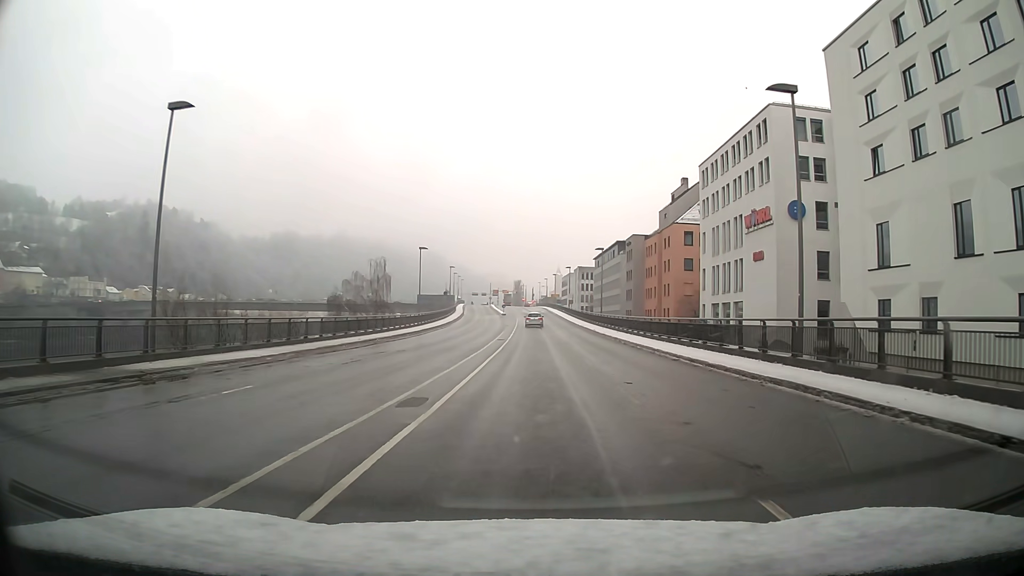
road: primary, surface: asphalt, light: Day
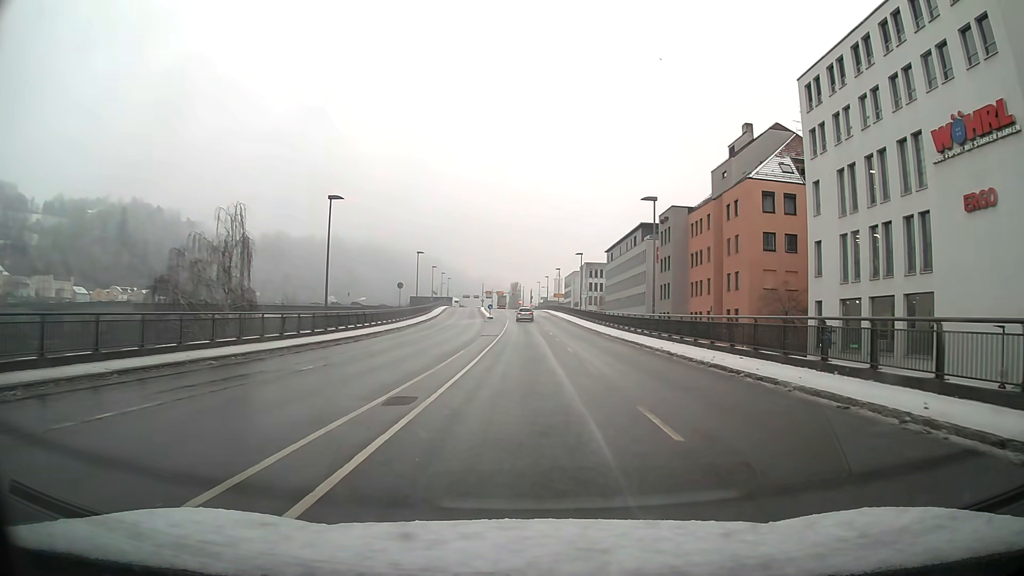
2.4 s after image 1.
(0.0, +30.8) m; 0°
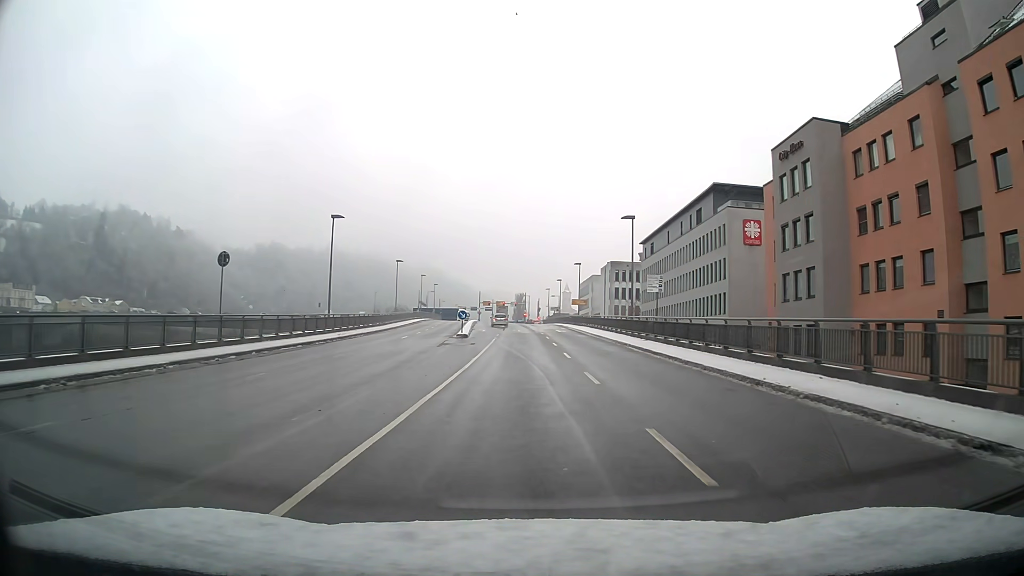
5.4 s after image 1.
(-0.1, +38.1) m; -1°
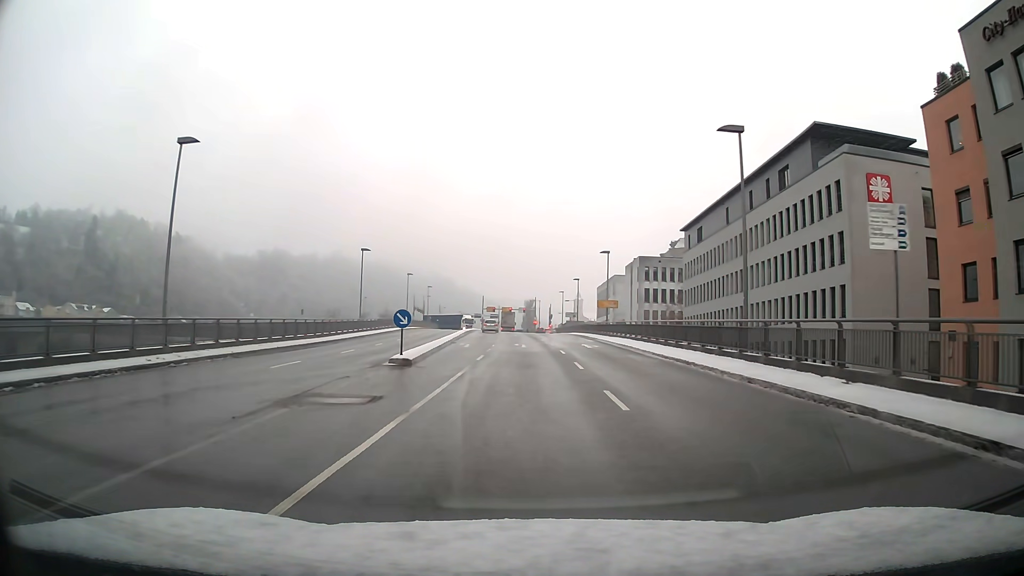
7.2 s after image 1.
(-0.1, +22.3) m; -1°
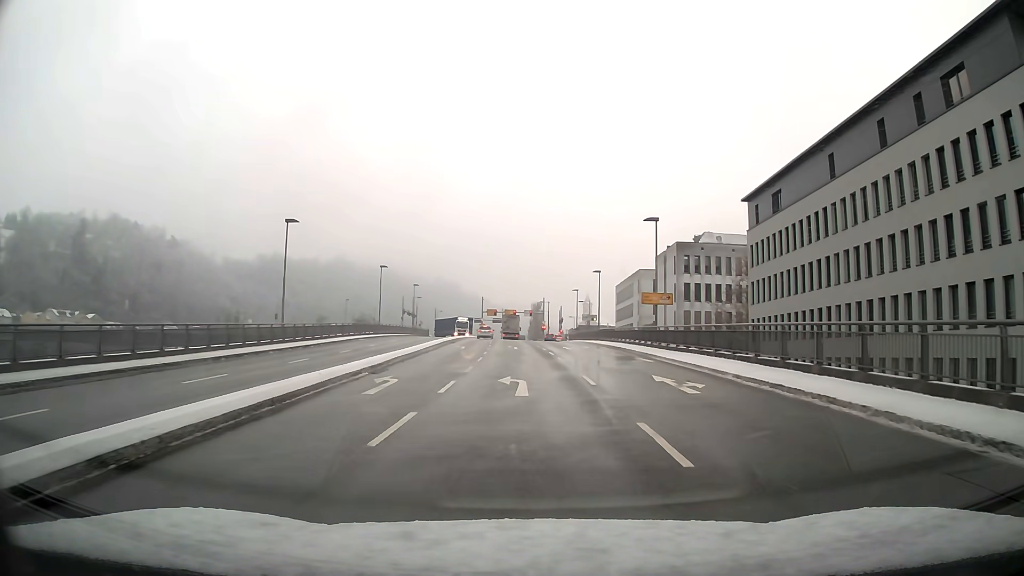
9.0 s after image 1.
(-0.1, +21.9) m; -1°
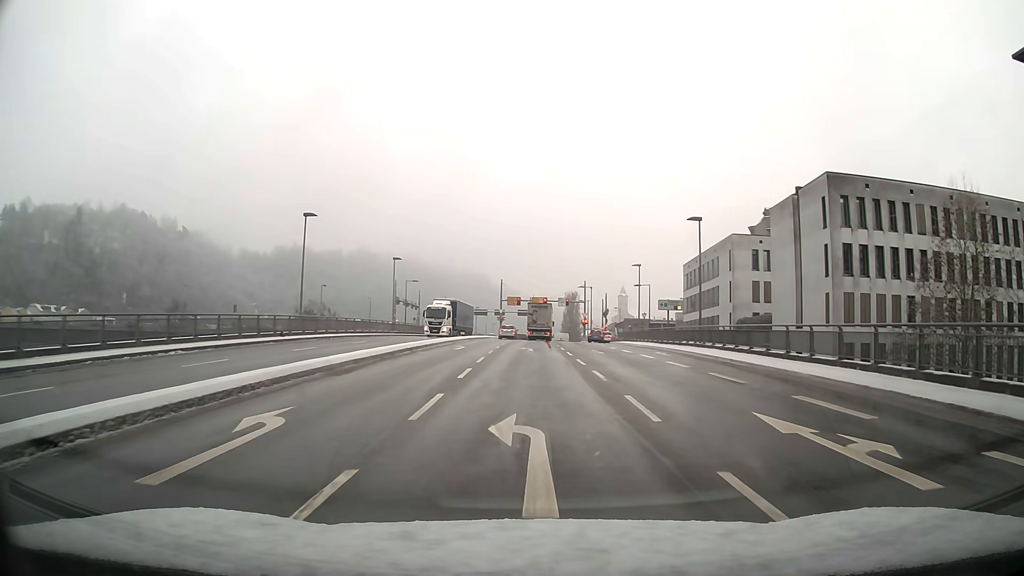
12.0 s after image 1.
(-0.8, +34.8) m; -3°
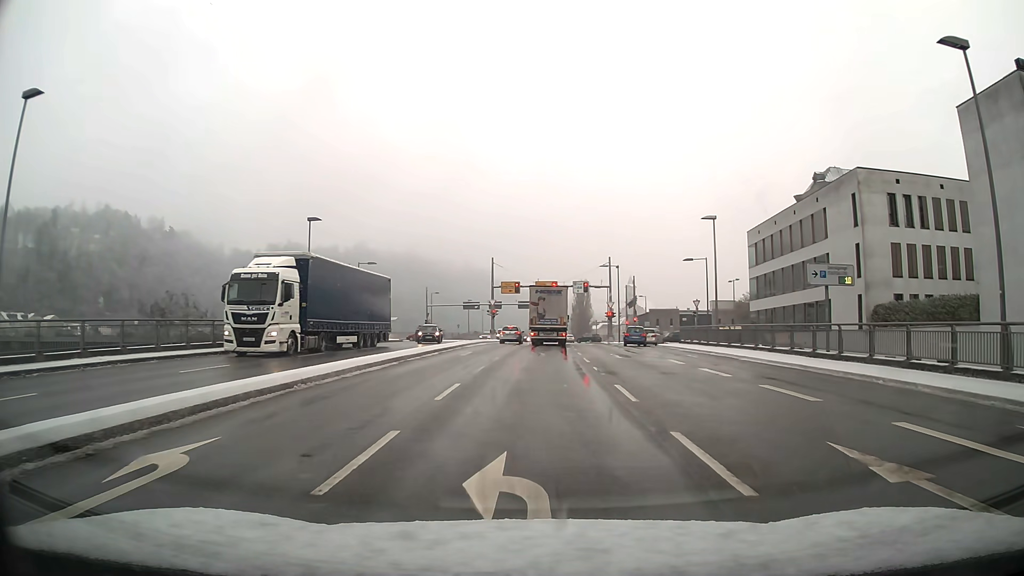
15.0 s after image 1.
(-0.1, +27.3) m; 0°
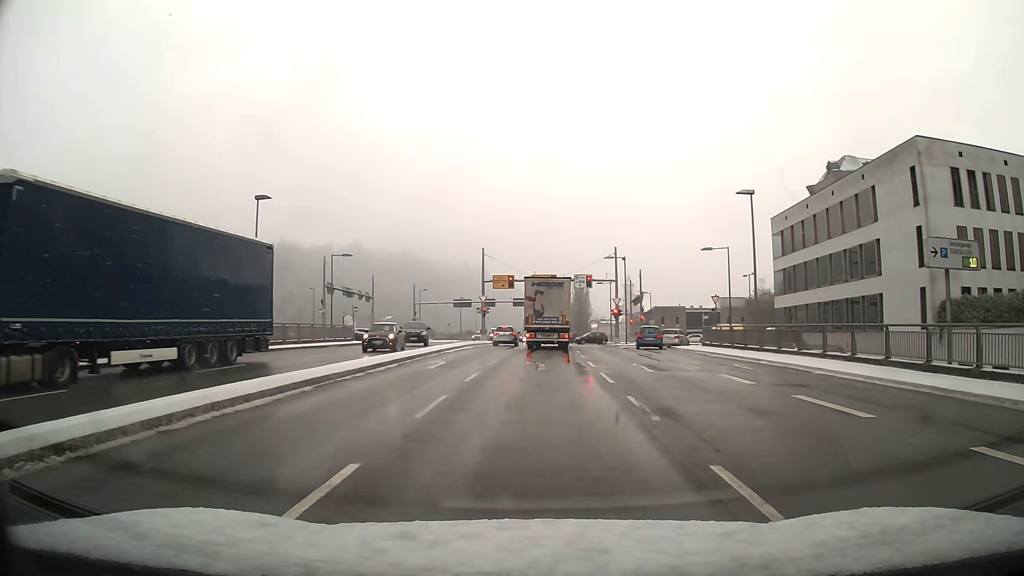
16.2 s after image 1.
(0.0, +7.9) m; 0°
